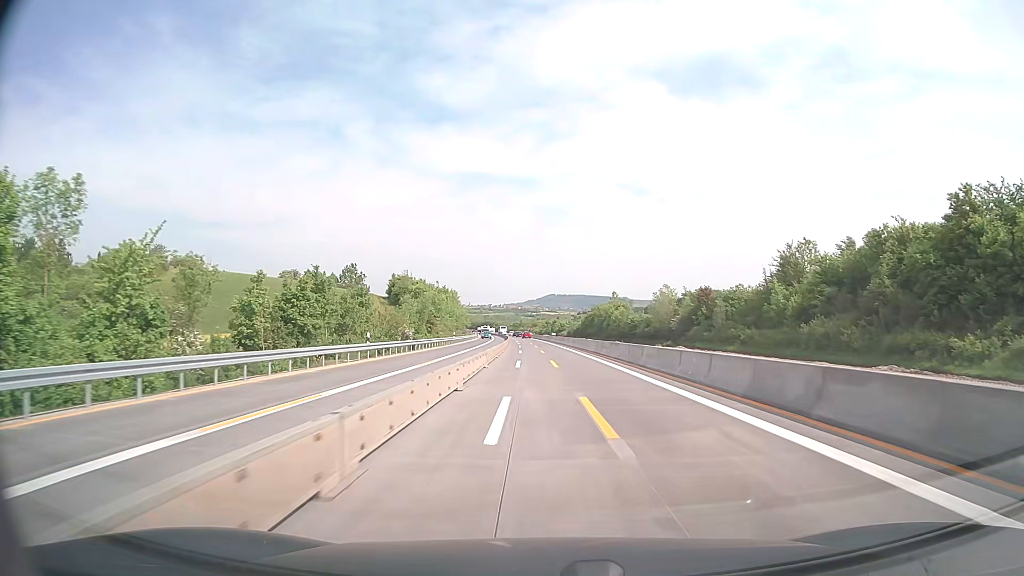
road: motorway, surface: concrete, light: Day
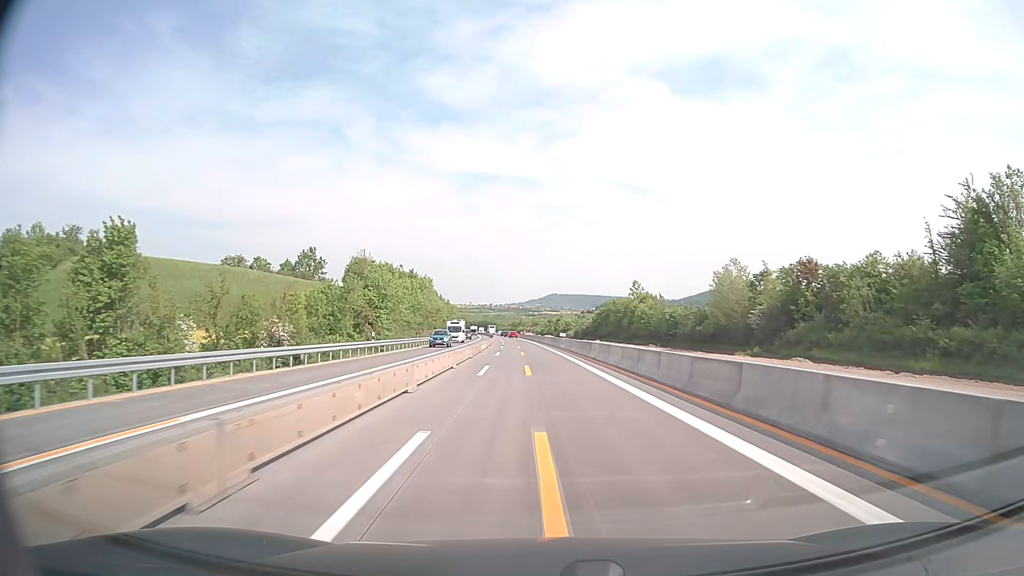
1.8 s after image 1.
(0.0, +40.7) m; 0°
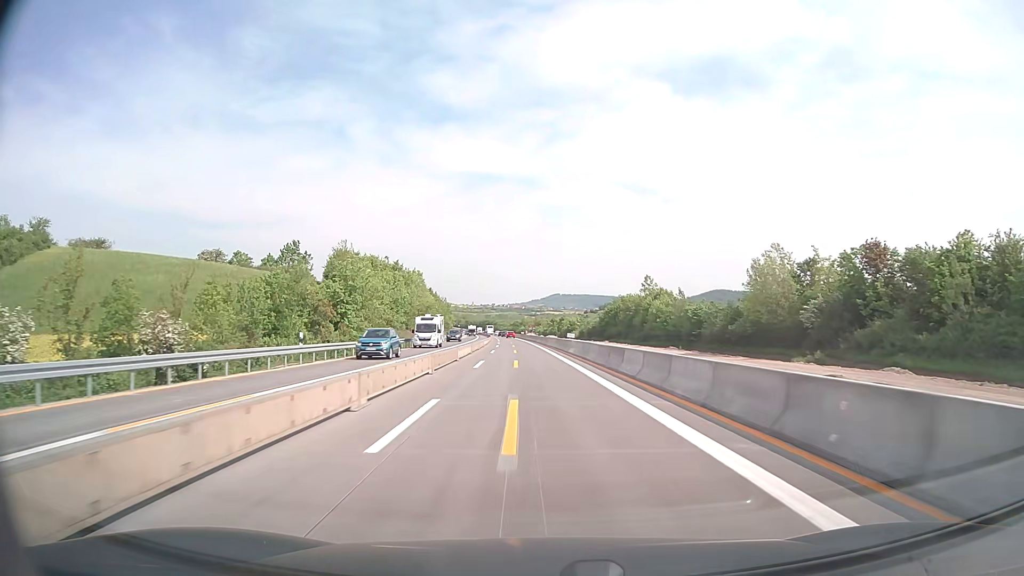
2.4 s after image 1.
(0.0, +13.6) m; 0°
(0, +10) (0, +20) (0, +30) (0, +40) (-1, +50) (-1, +60) (-2, +70) (-2, +80) (-3, +90) (-3, +100) m
